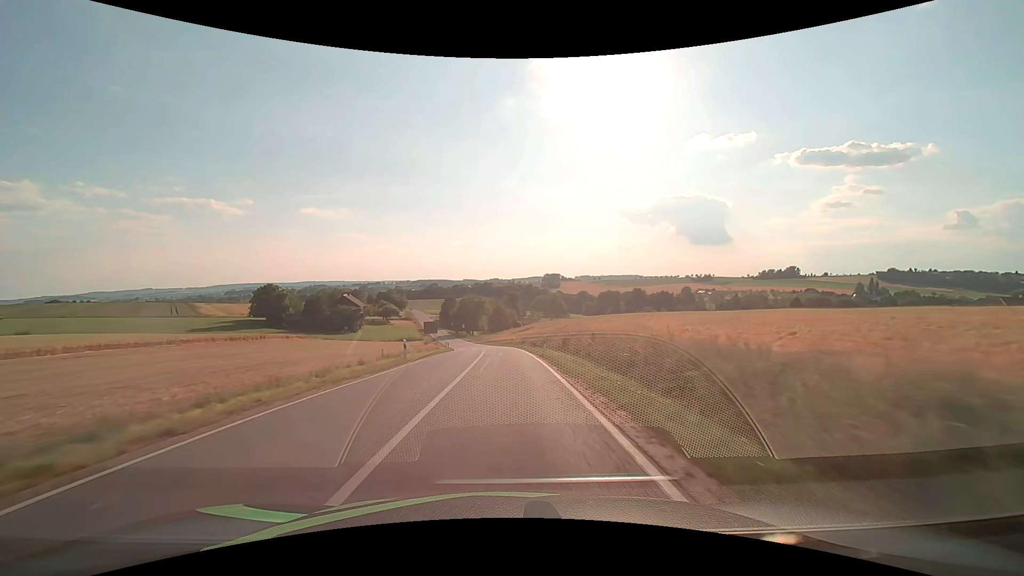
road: secondary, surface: asphalt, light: Day
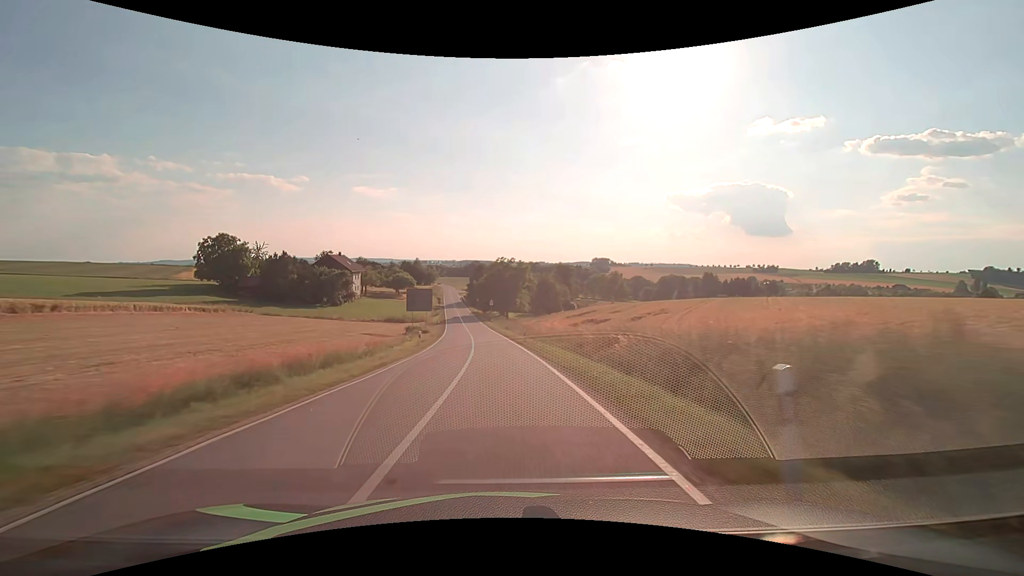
(-1.3, +50.2) m; -5°
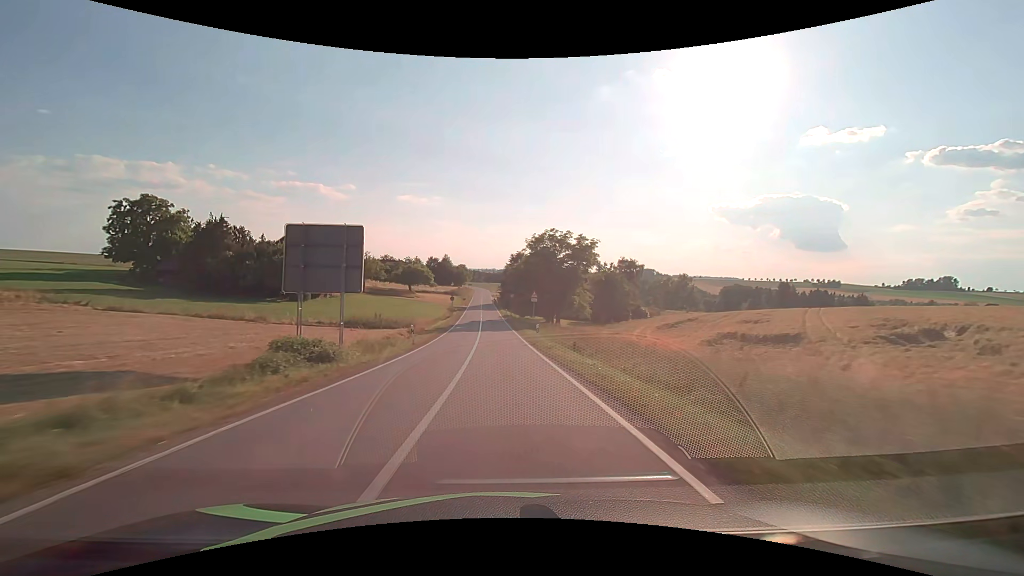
(-1.4, +37.5) m; -4°
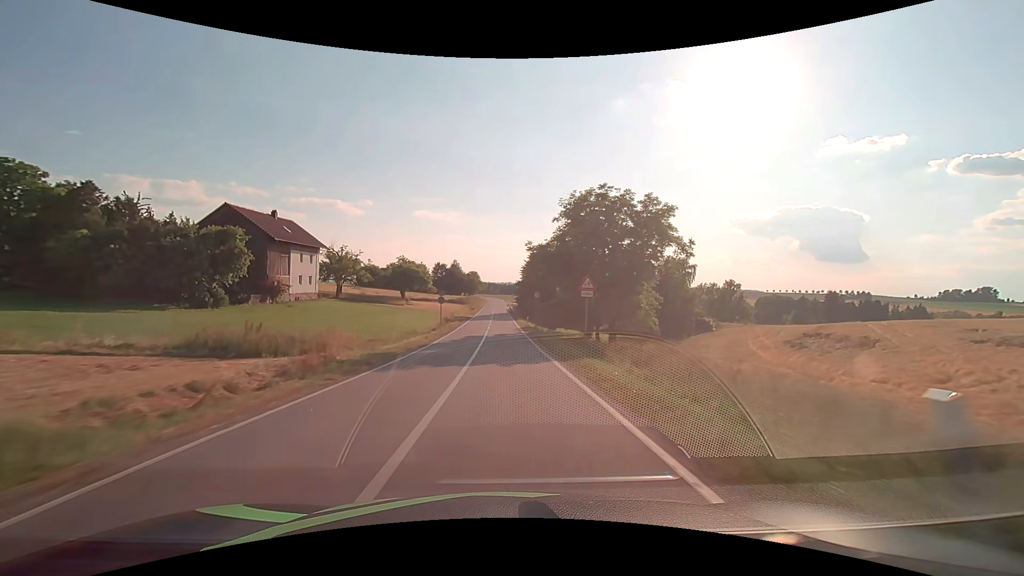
(-0.4, +24.9) m; -2°
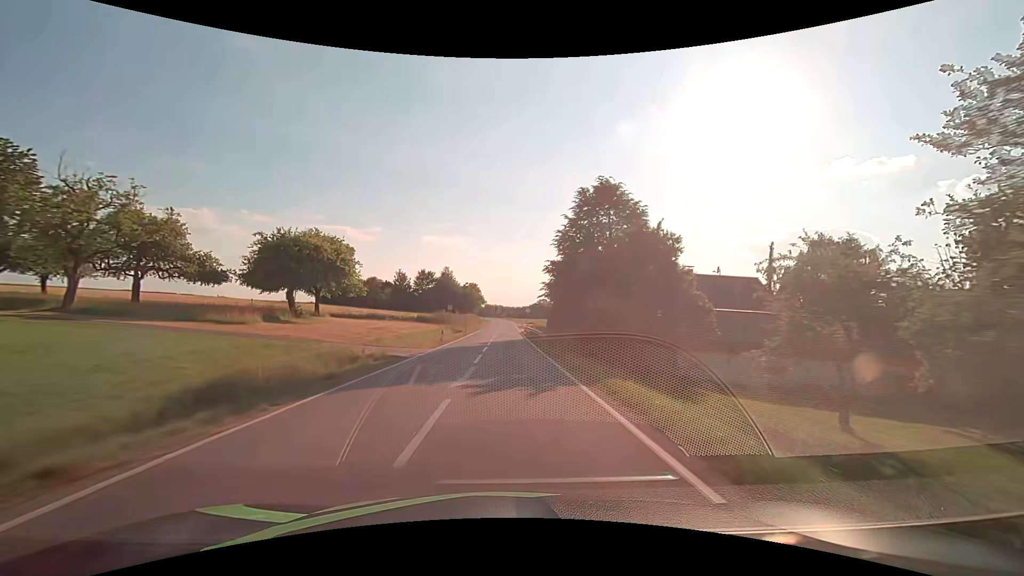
(-0.8, +48.7) m; -1°
